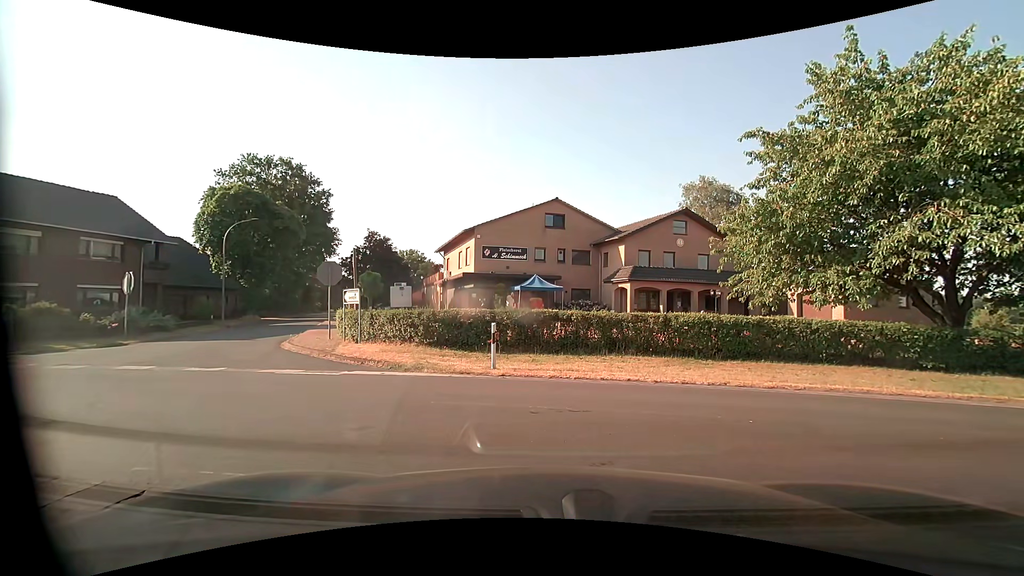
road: unclassified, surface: asphalt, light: Day
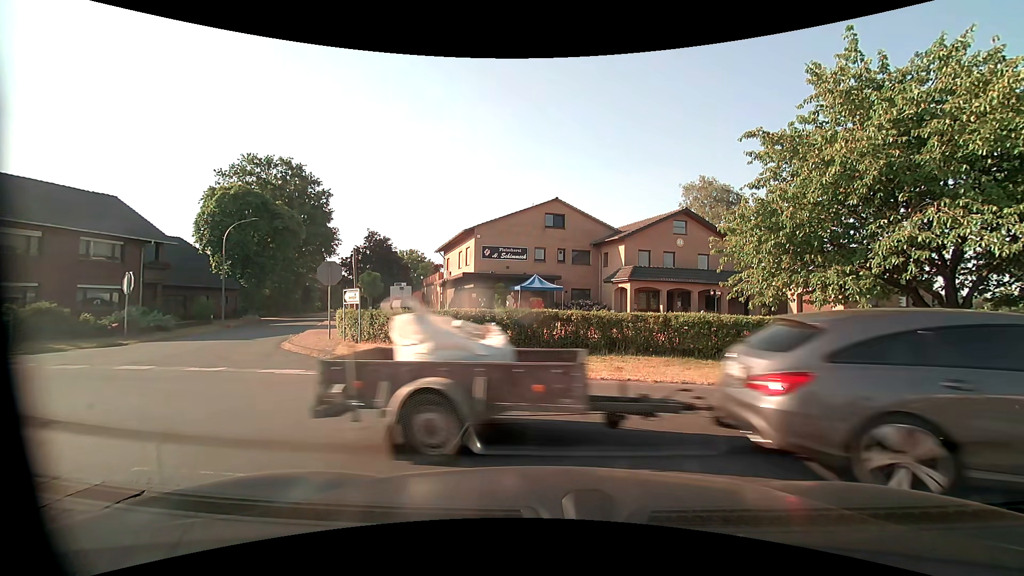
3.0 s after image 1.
(0.0, 0.0) m; 0°
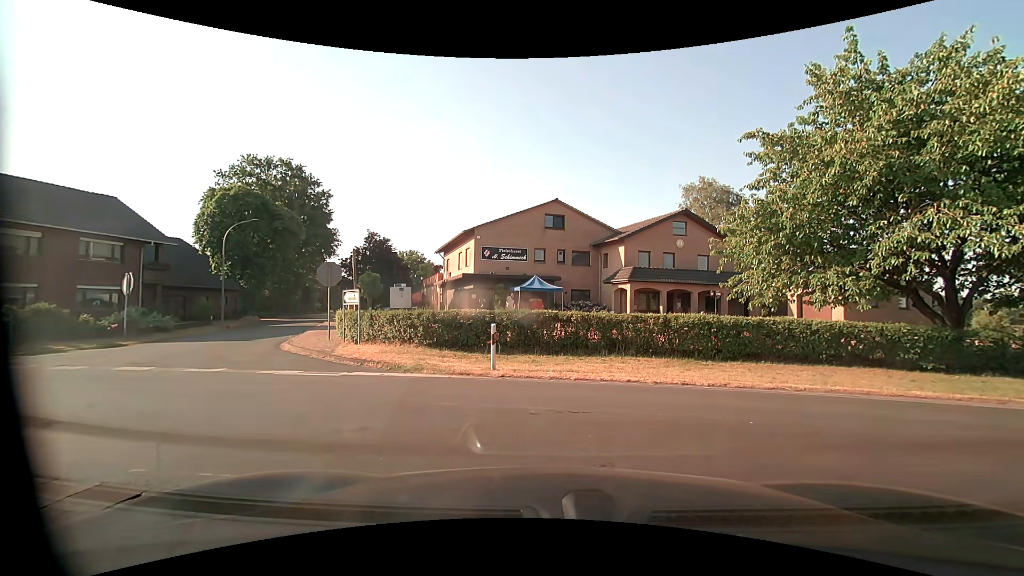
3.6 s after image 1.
(0.0, 0.0) m; 0°
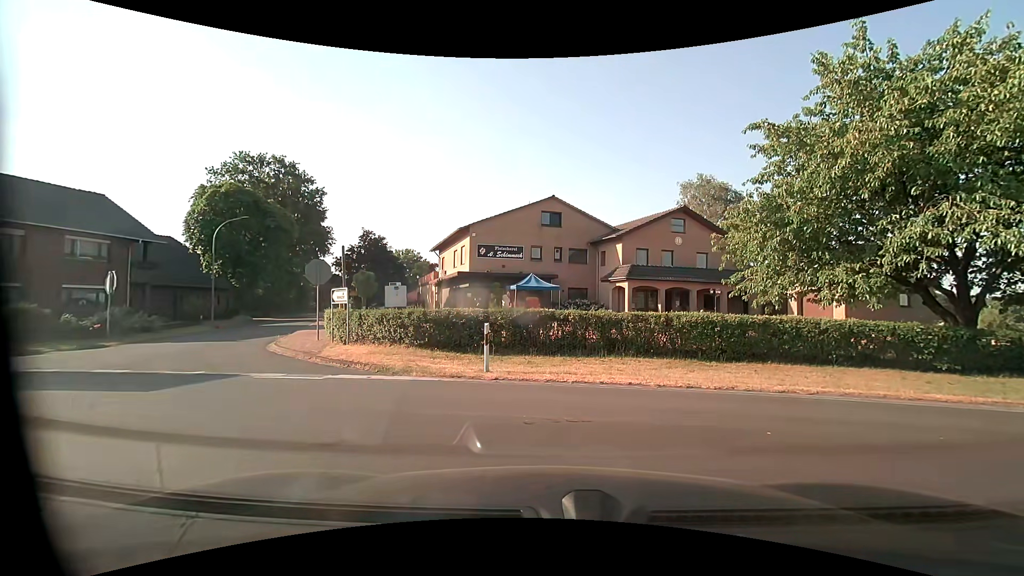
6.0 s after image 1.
(0.0, +0.6) m; 0°
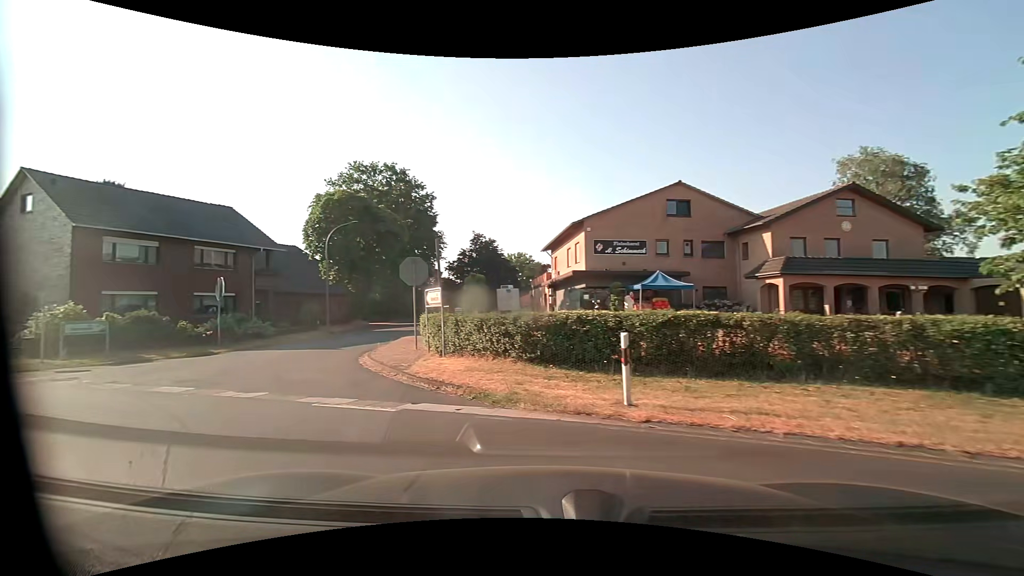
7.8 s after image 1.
(-0.2, +3.7) m; -11°
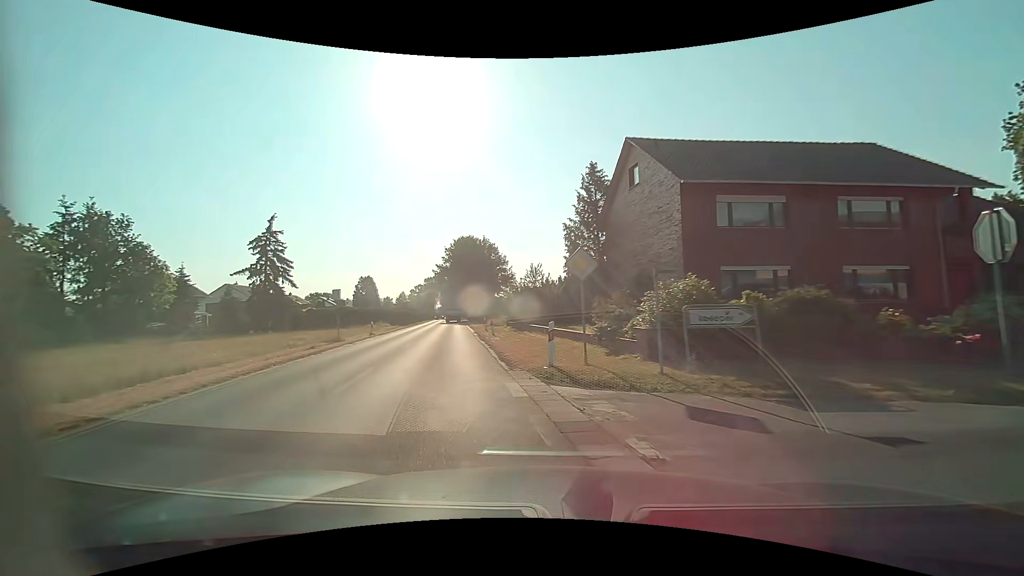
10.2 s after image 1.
(-8.2, +10.1) m; -61°
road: secondary
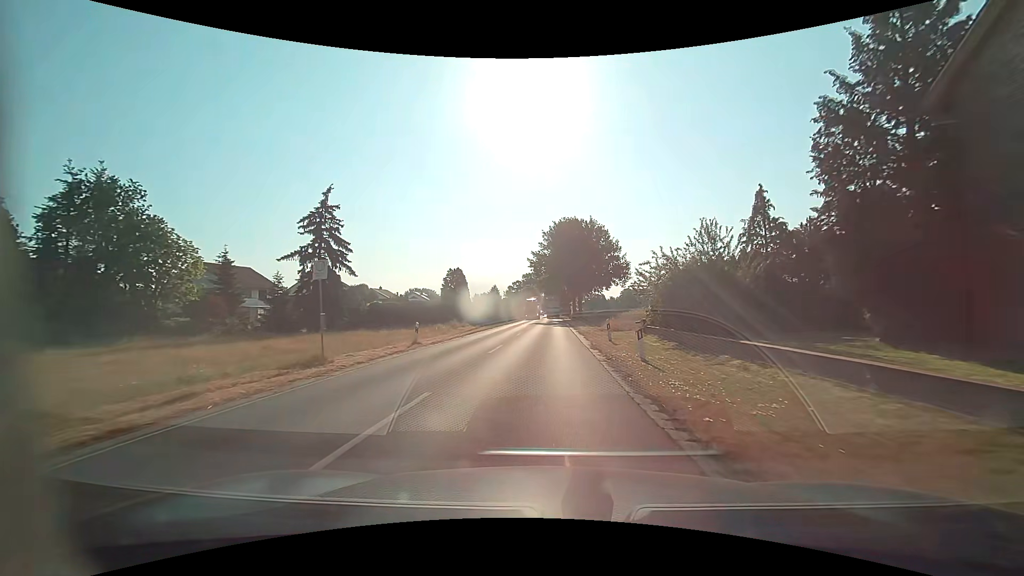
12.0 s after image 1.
(-3.0, +16.7) m; -13°
